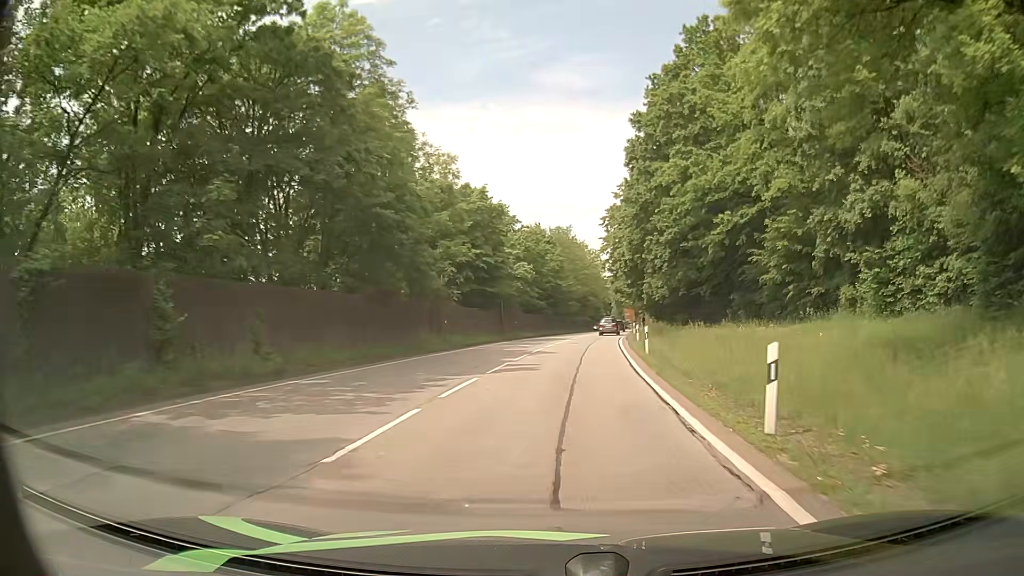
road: primary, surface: asphalt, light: Day
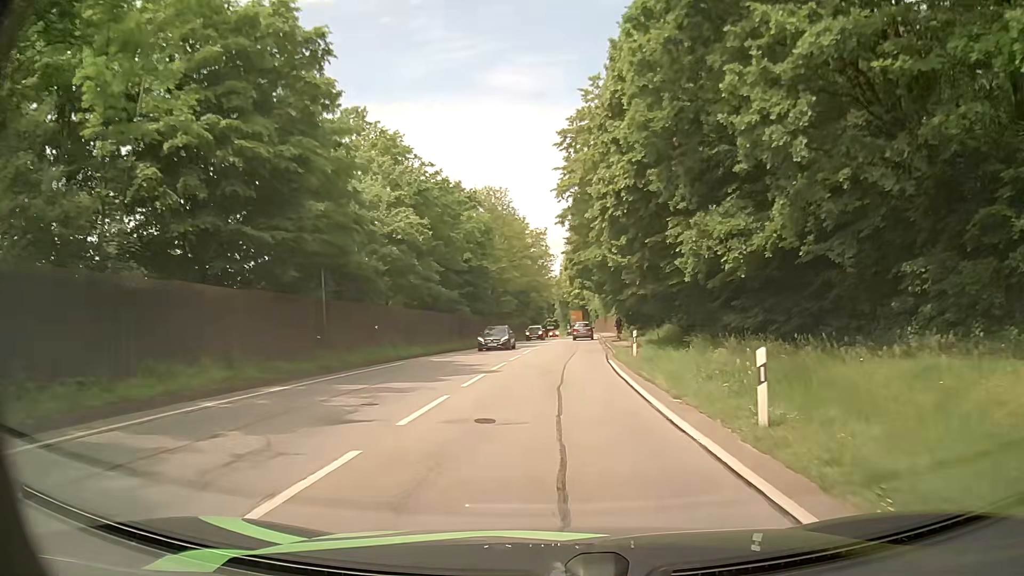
(+1.7, +31.1) m; +6°
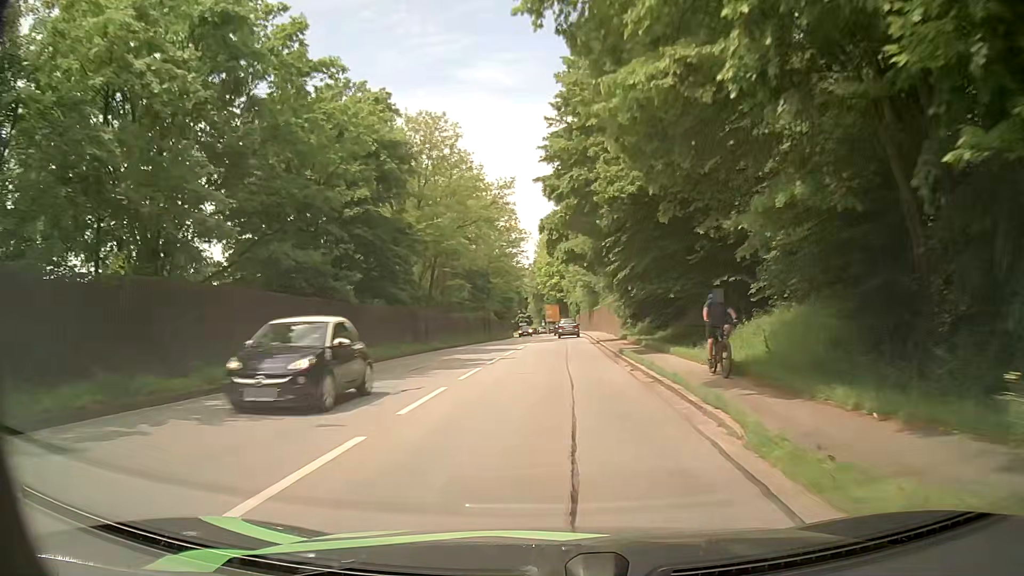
(+0.3, +23.3) m; +2°
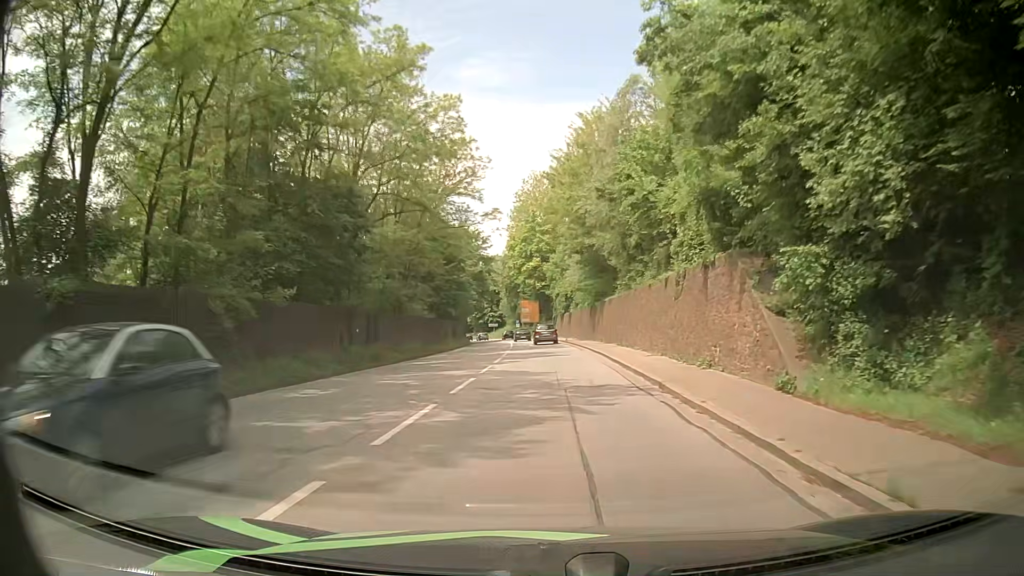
(+0.5, +38.2) m; +2°
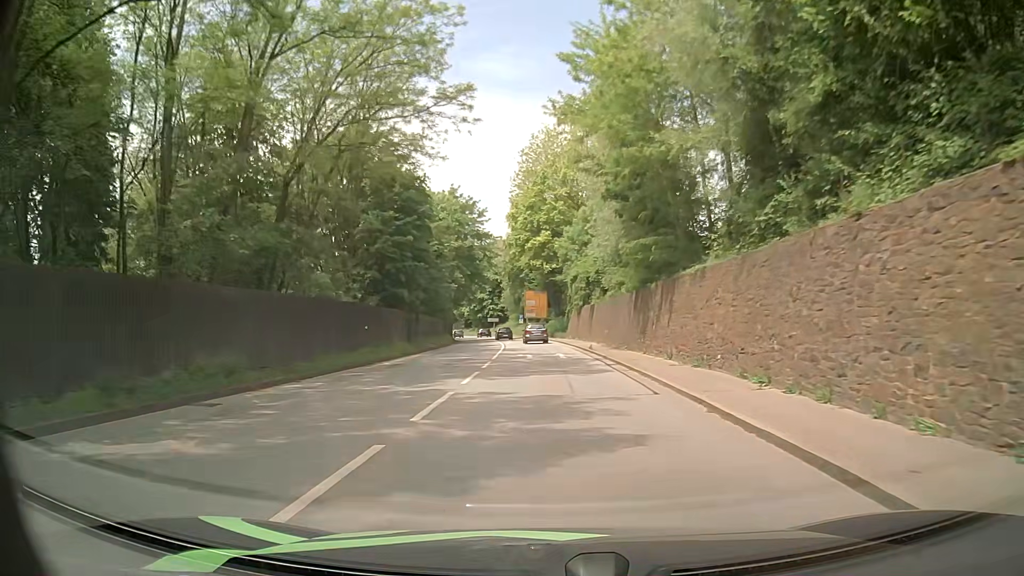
(-0.2, +22.3) m; -1°
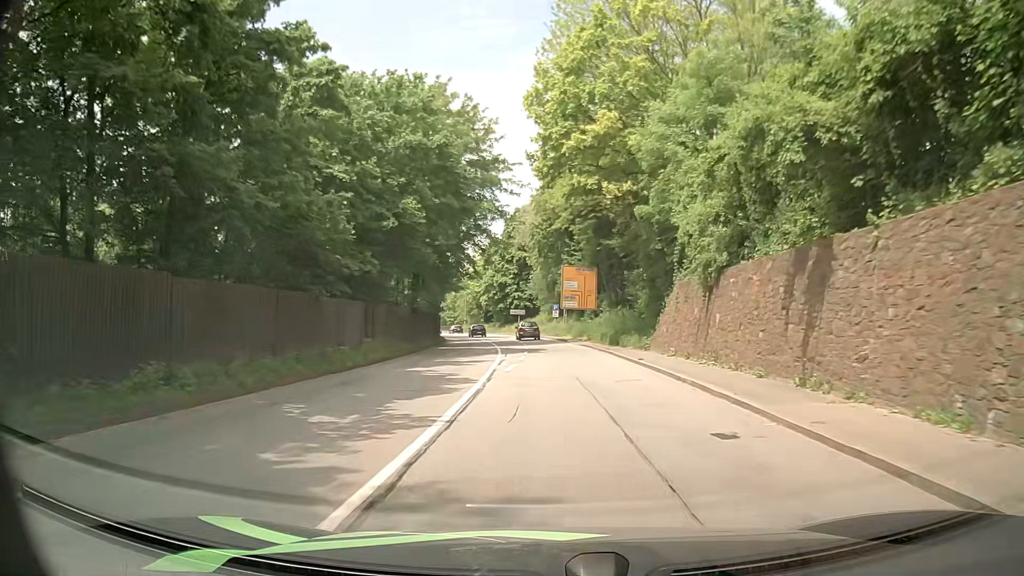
(-1.0, +35.7) m; -2°
